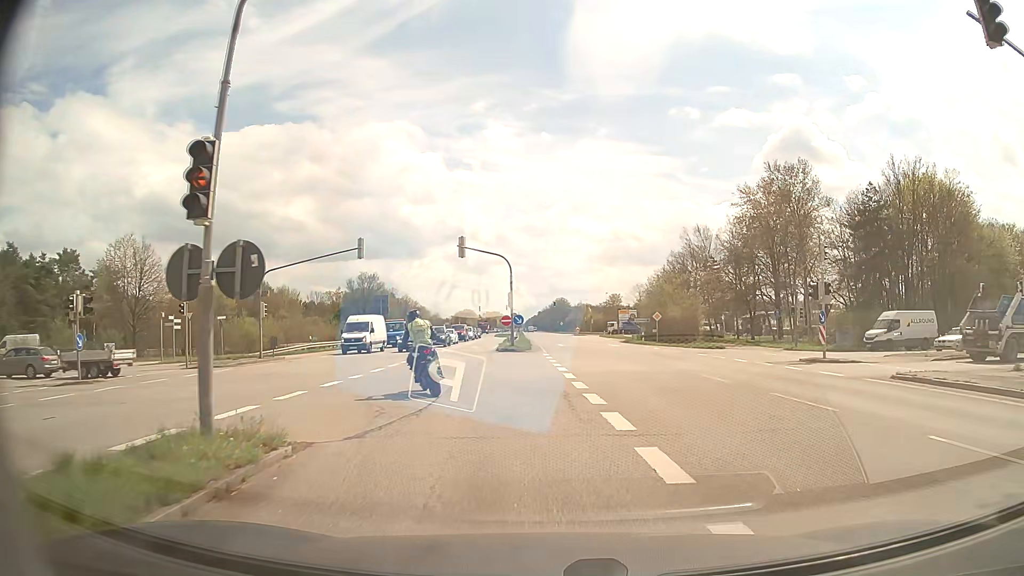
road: primary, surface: asphalt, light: Day
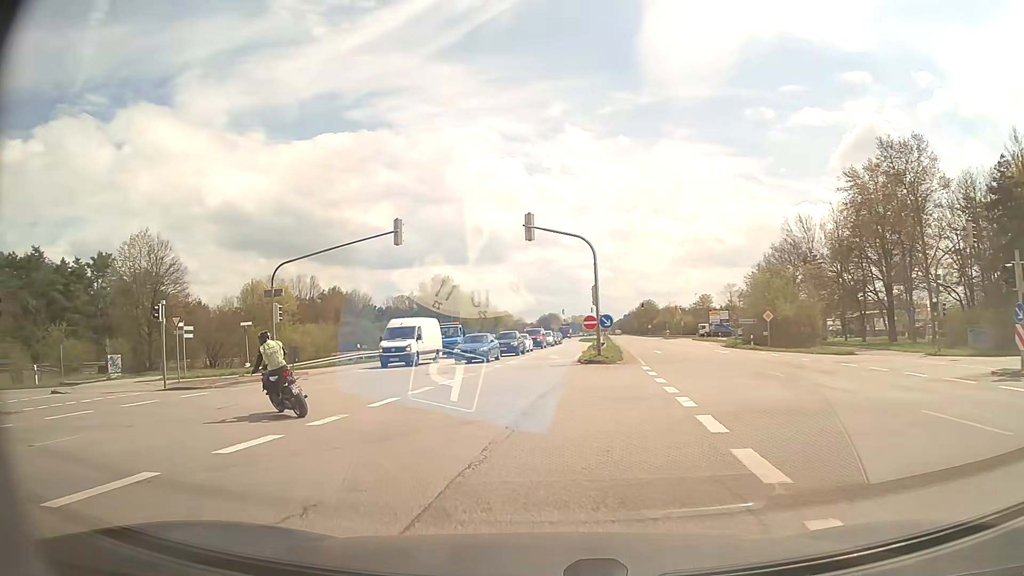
(-0.2, +8.7) m; -6°
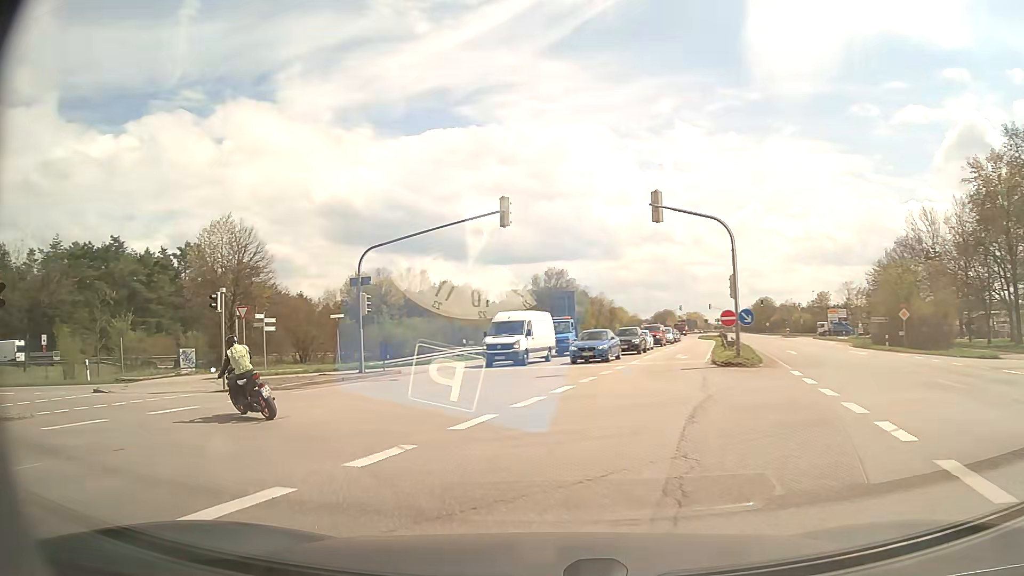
(-0.3, +3.9) m; -10°
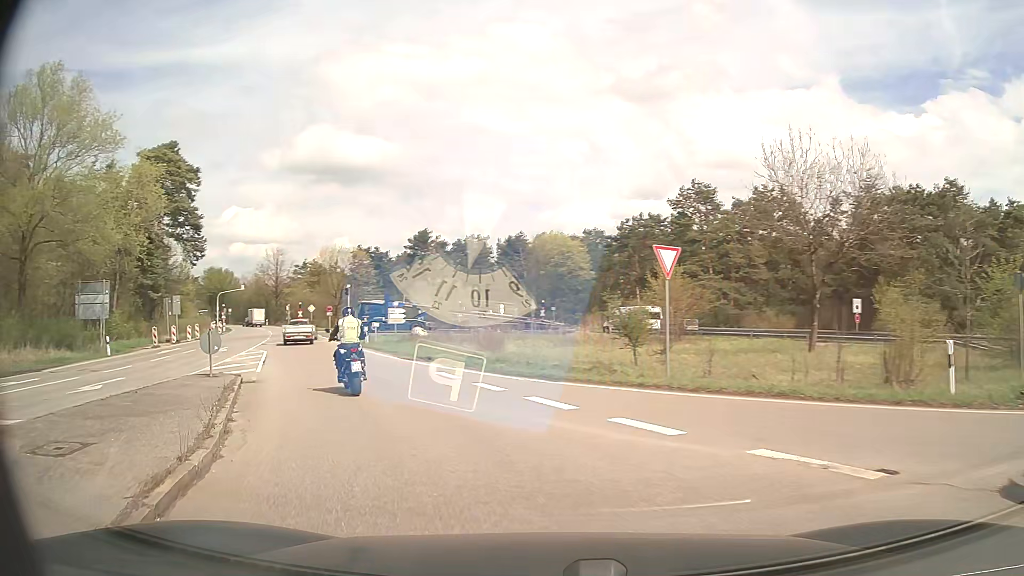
(-11.6, +15.5) m; -73°
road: secondary
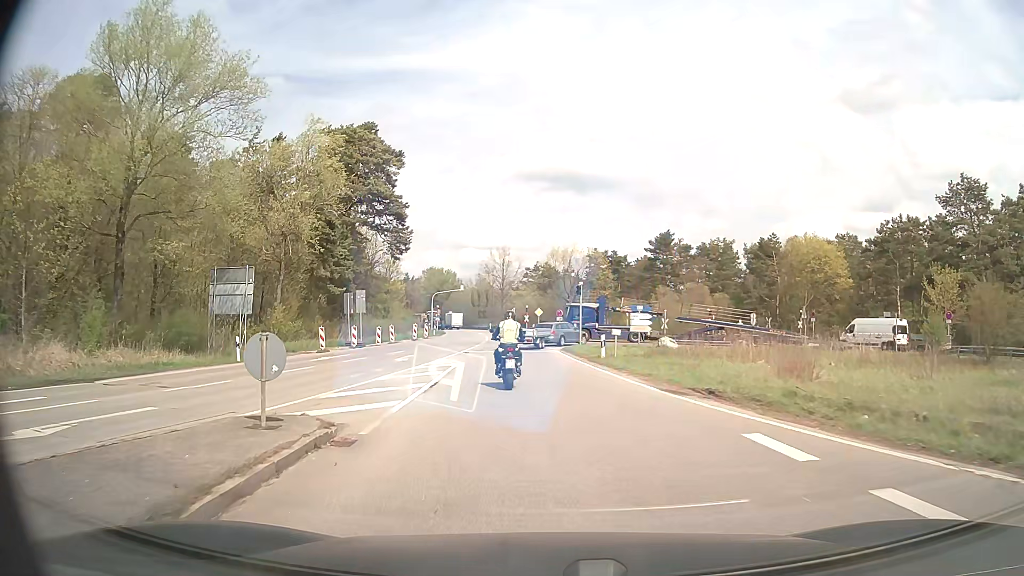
(-1.9, +9.3) m; -20°
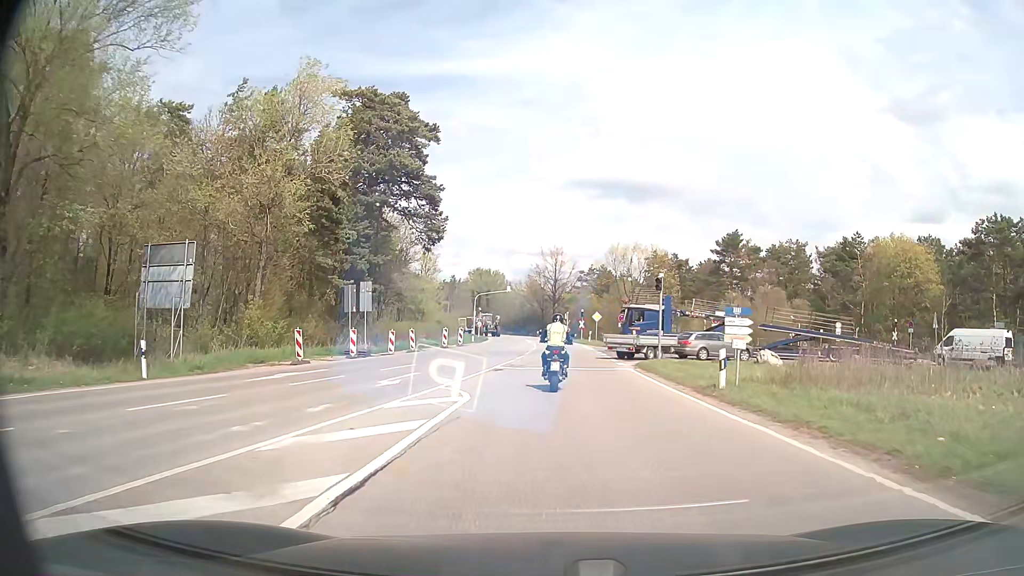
(-0.5, +10.3) m; -5°
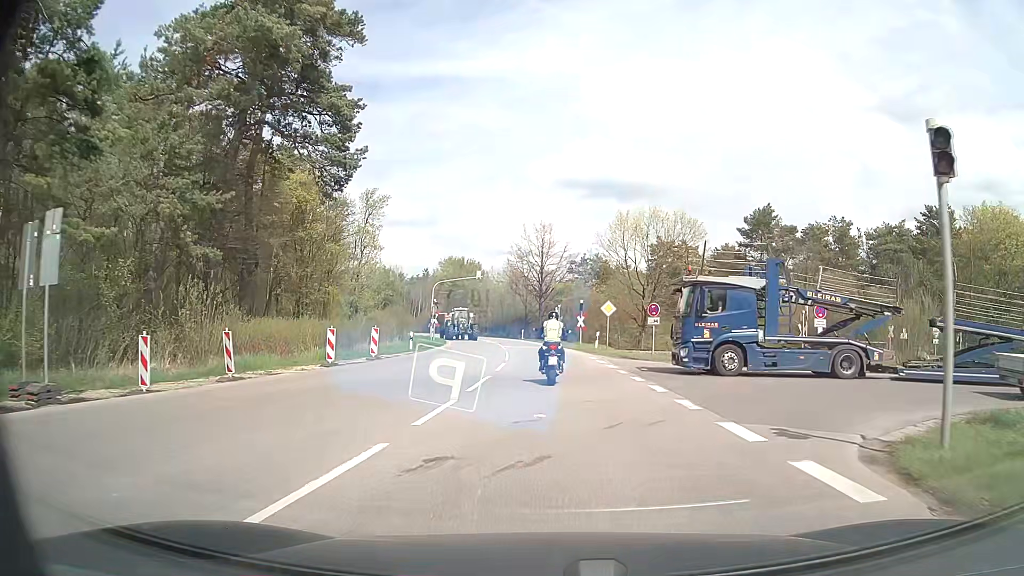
(+0.2, +21.4) m; +1°
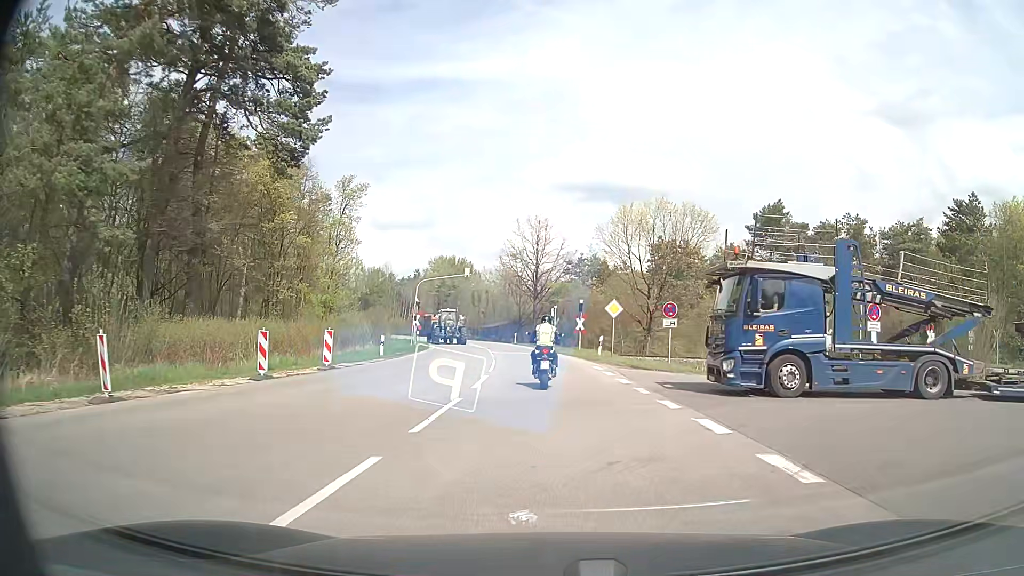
(0.0, +5.4) m; +1°
